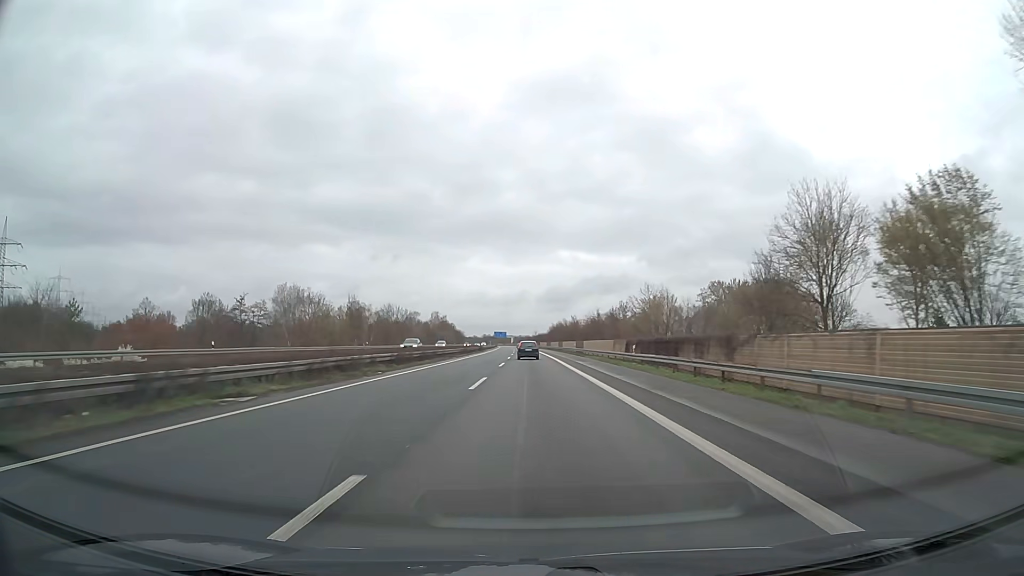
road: motorway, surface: asphalt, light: Day
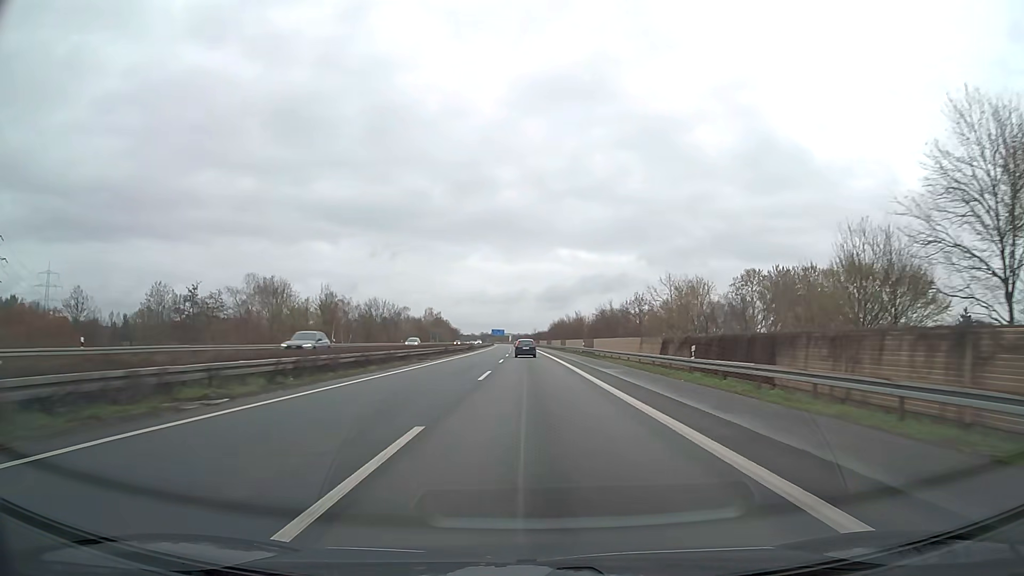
(0.0, +15.8) m; 0°
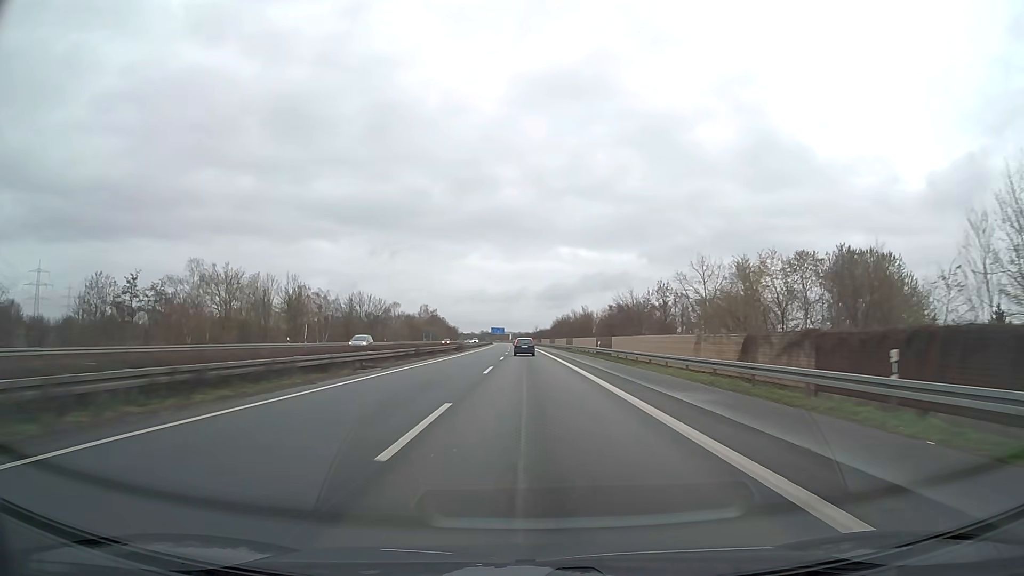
(0.0, +15.8) m; 0°
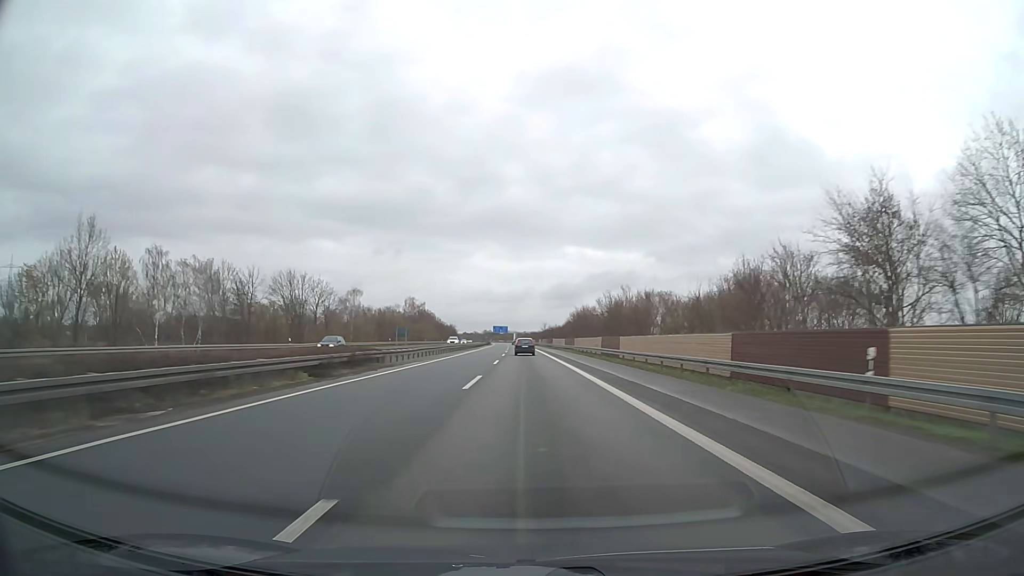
(-0.2, +47.5) m; 0°
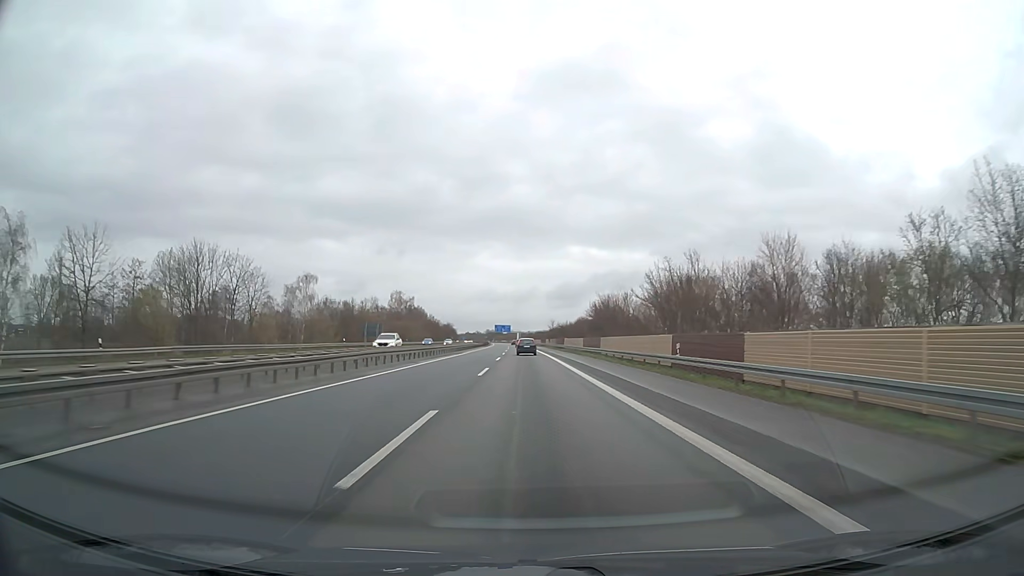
(-0.1, +31.7) m; 0°
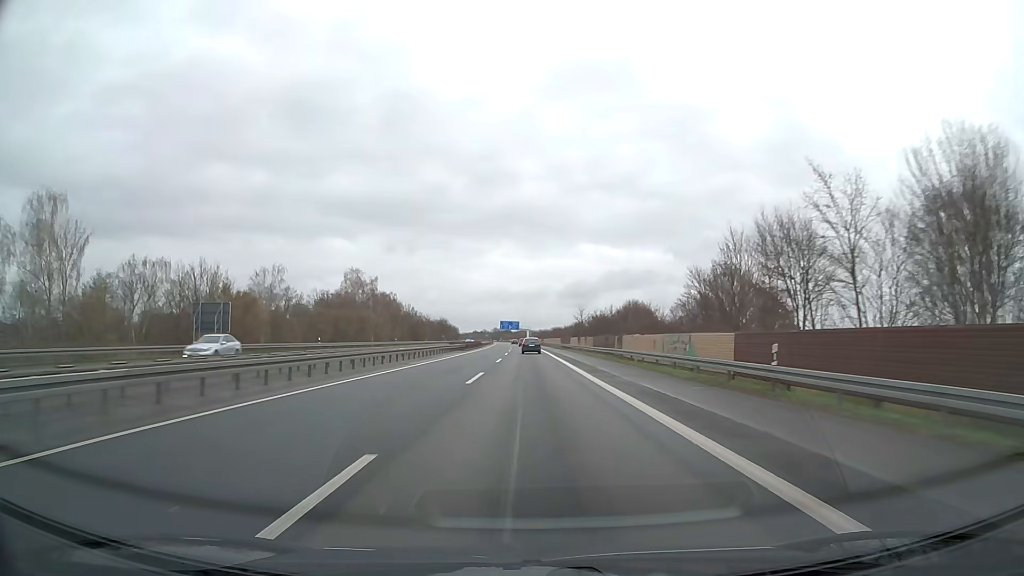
(-0.5, +63.4) m; -1°
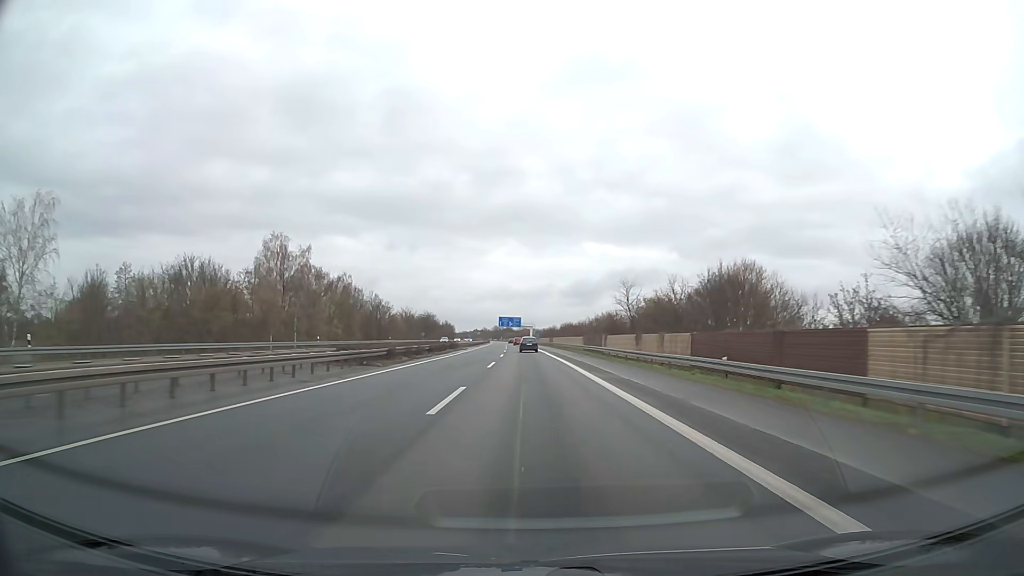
(-0.2, +47.6) m; 0°
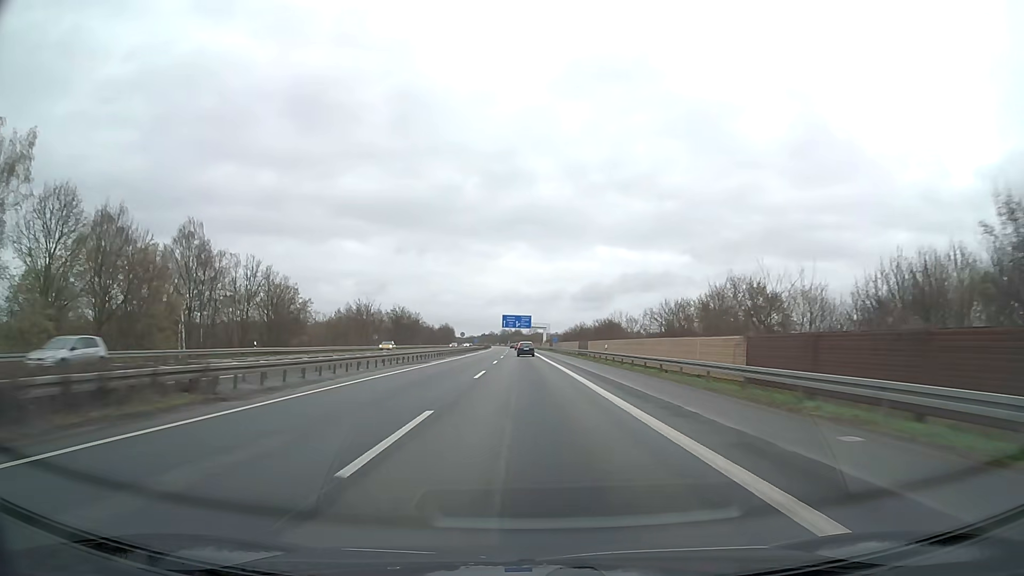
(-0.3, +63.4) m; -1°
(0, +10) (0, +20) (0, +30) (0, +40) (0, +50) (-1, +60) (-1, +70) (-1, +80) (-1, +90) (-1, +100) m
